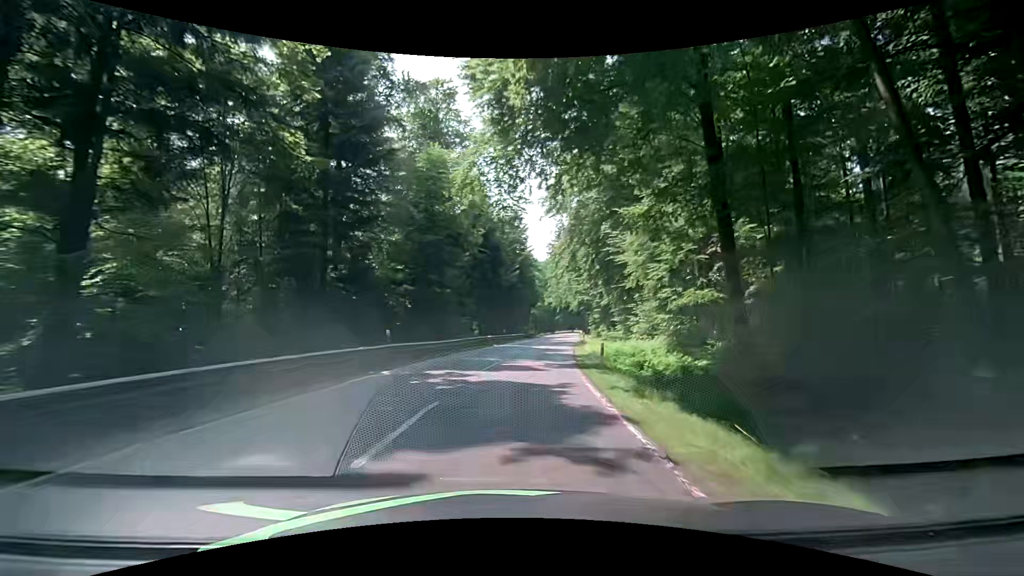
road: secondary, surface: asphalt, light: Day
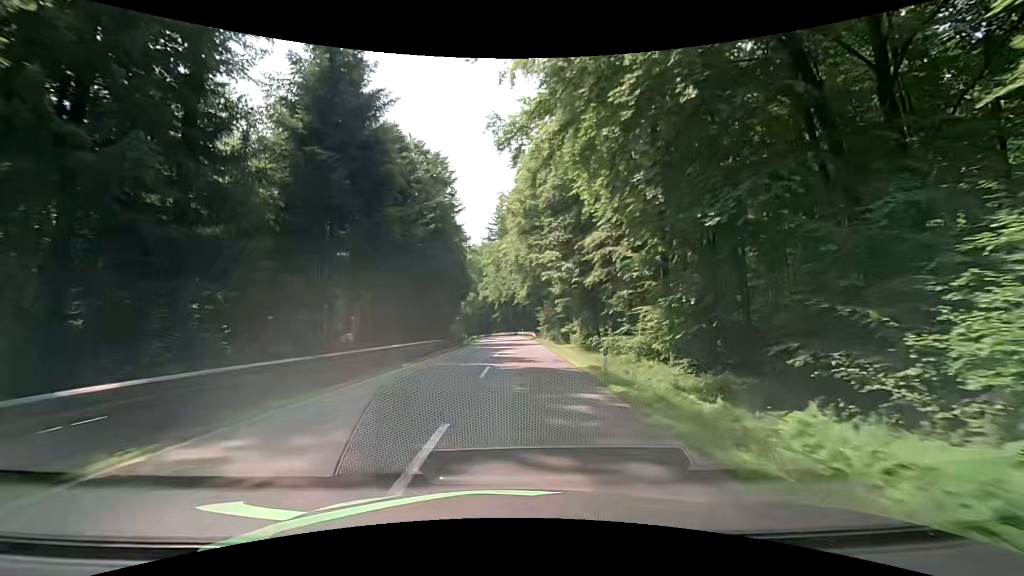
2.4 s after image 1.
(+2.5, +35.2) m; +9°
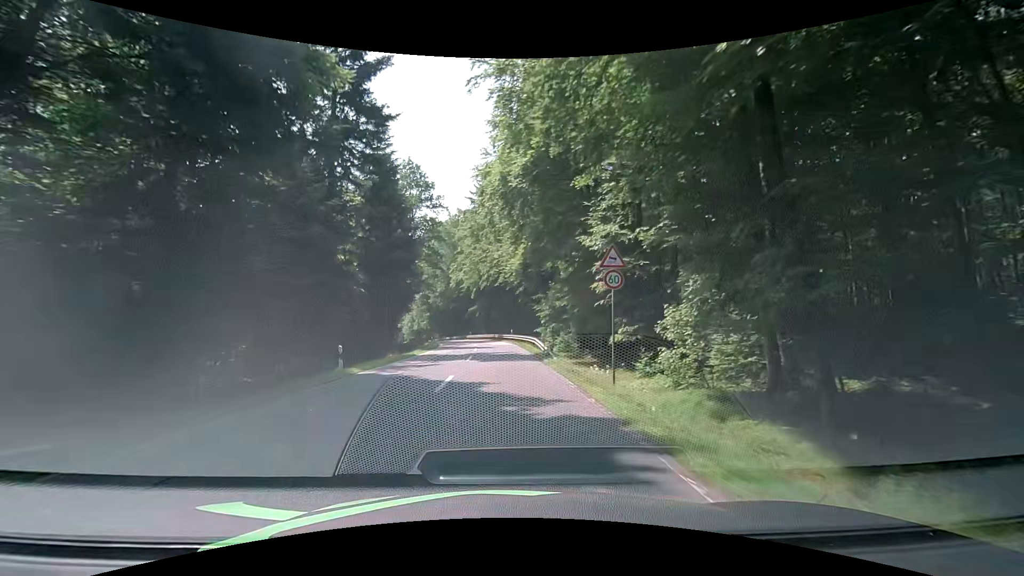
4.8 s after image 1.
(+0.5, +36.8) m; +1°
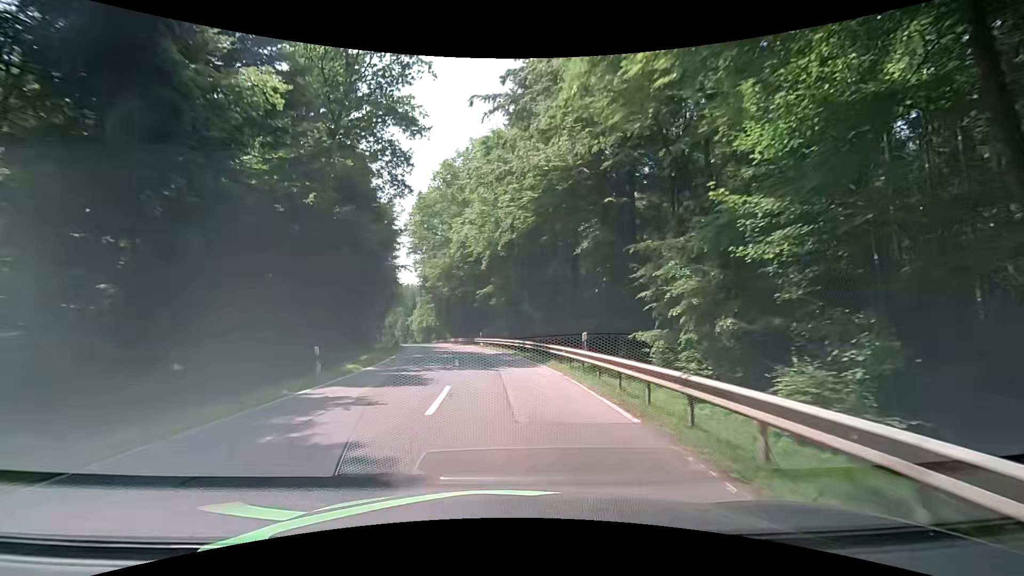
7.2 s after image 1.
(-1.0, +35.9) m; -2°
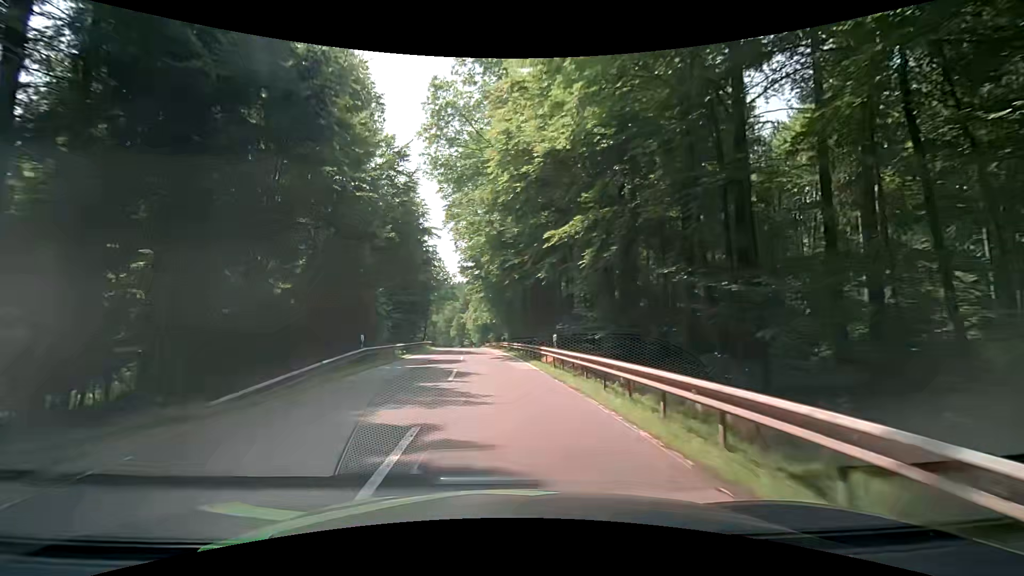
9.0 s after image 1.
(-1.9, +27.1) m; -8°
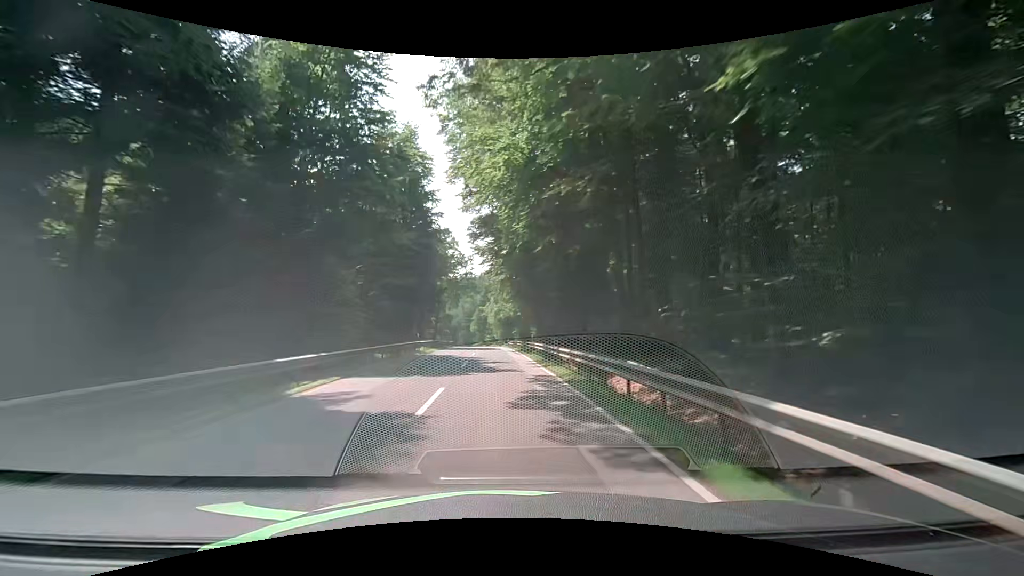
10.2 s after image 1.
(-0.2, +18.4) m; -2°
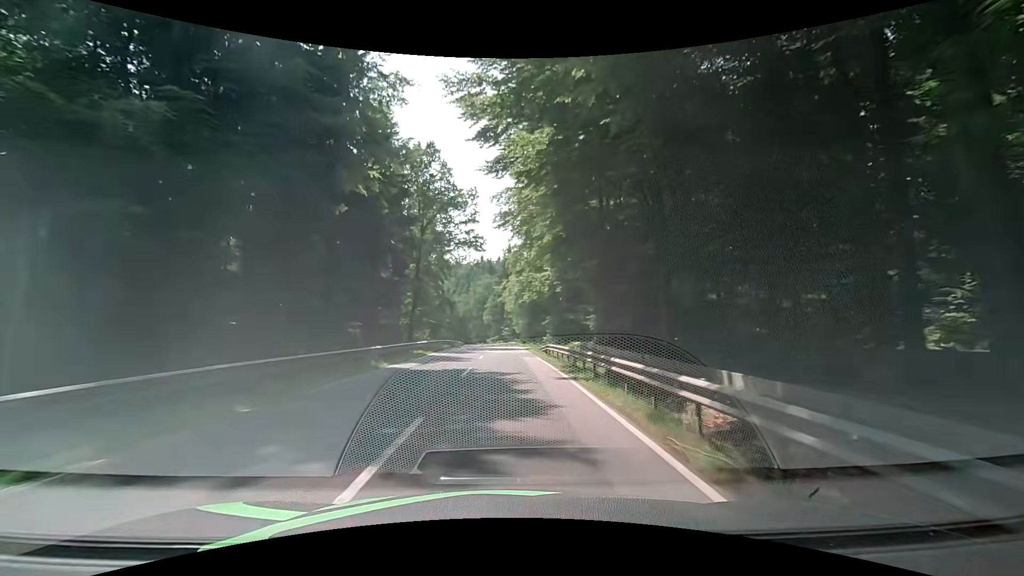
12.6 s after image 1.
(-1.3, +37.0) m; -3°
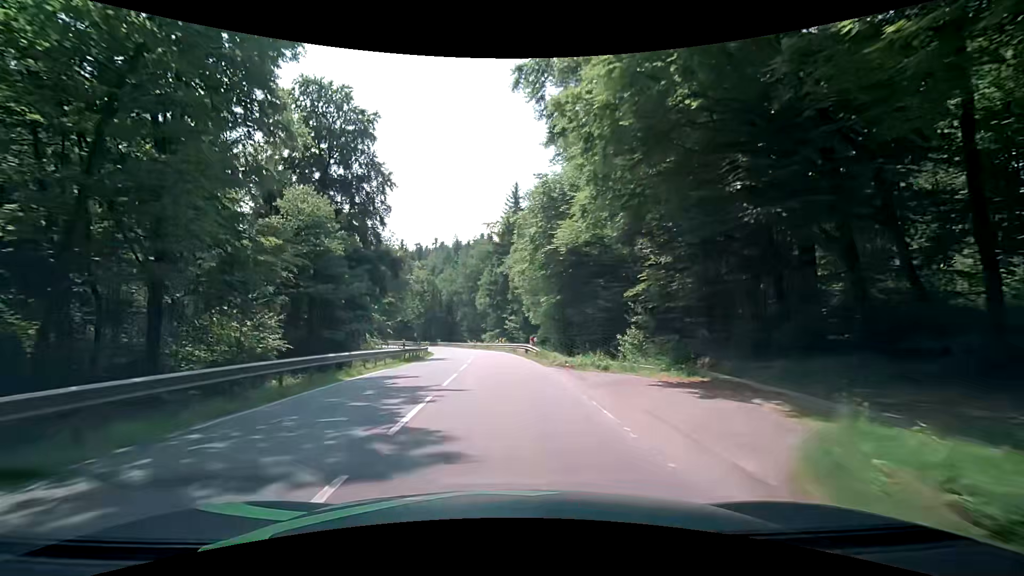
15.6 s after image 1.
(-0.5, +44.0) m; -1°
(0, +10) (0, +20) (-1, +30) (-1, +40) (-2, +50) (-4, +60) (-6, +70) (-8, +79) (-11, +89) (-15, +98) m
